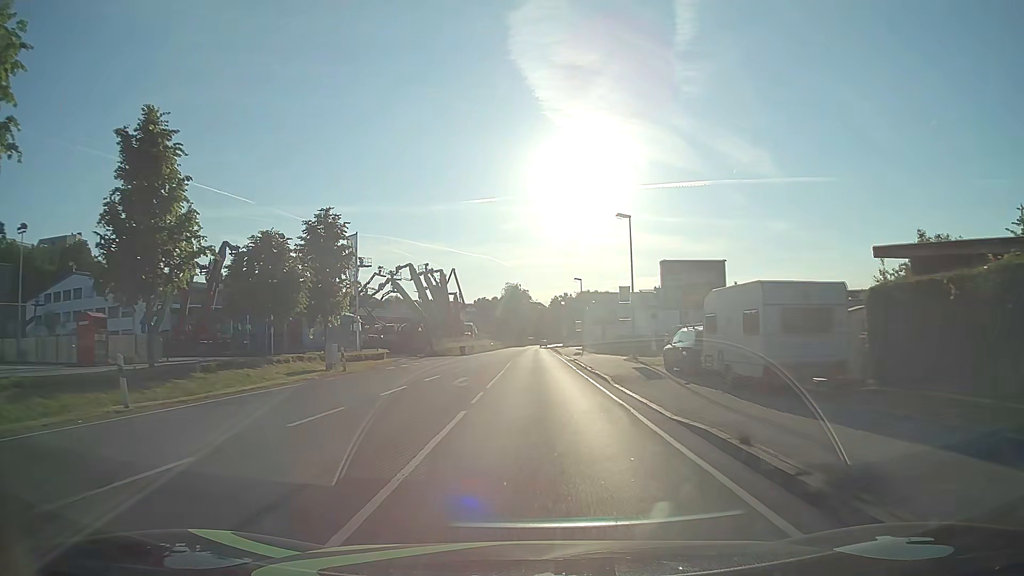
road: primary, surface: asphalt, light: Day
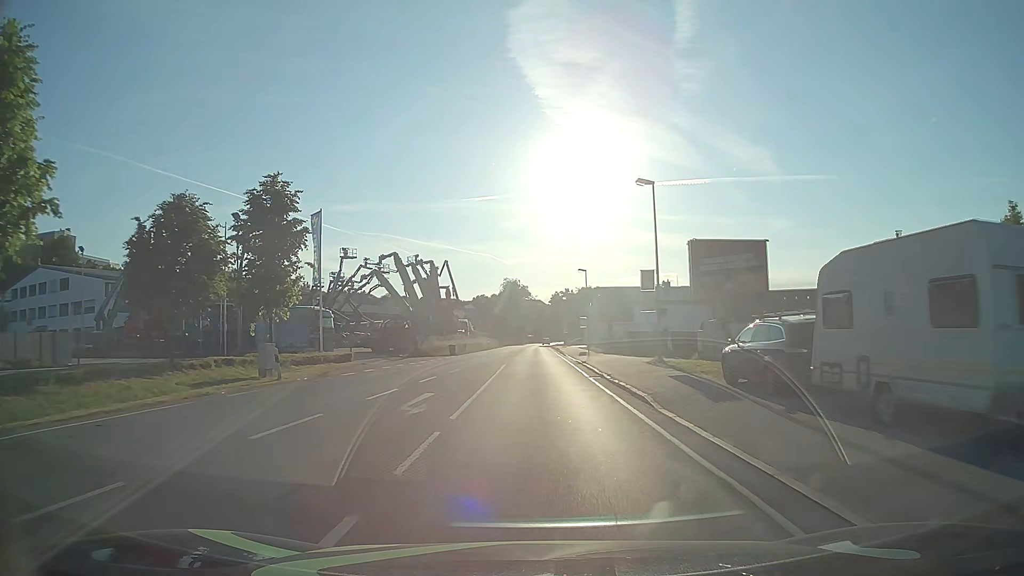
(0.0, +7.6) m; 0°
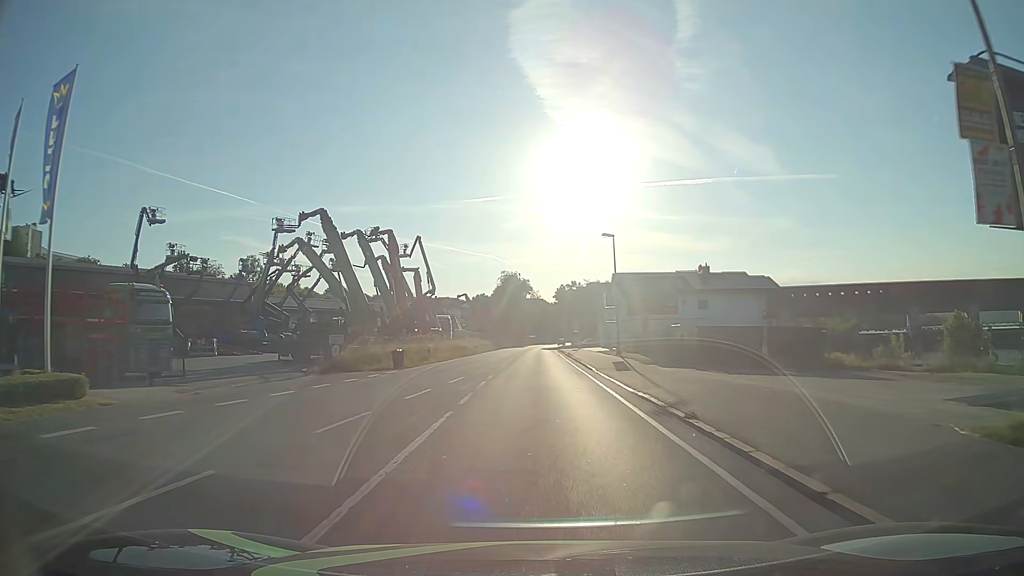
(-0.1, +22.9) m; 0°
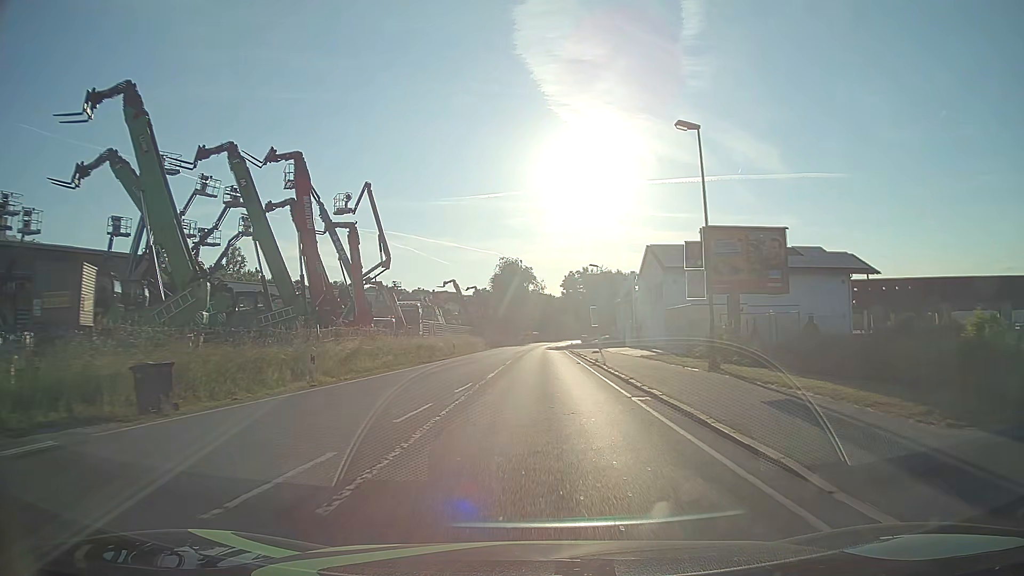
(-0.1, +22.8) m; 0°
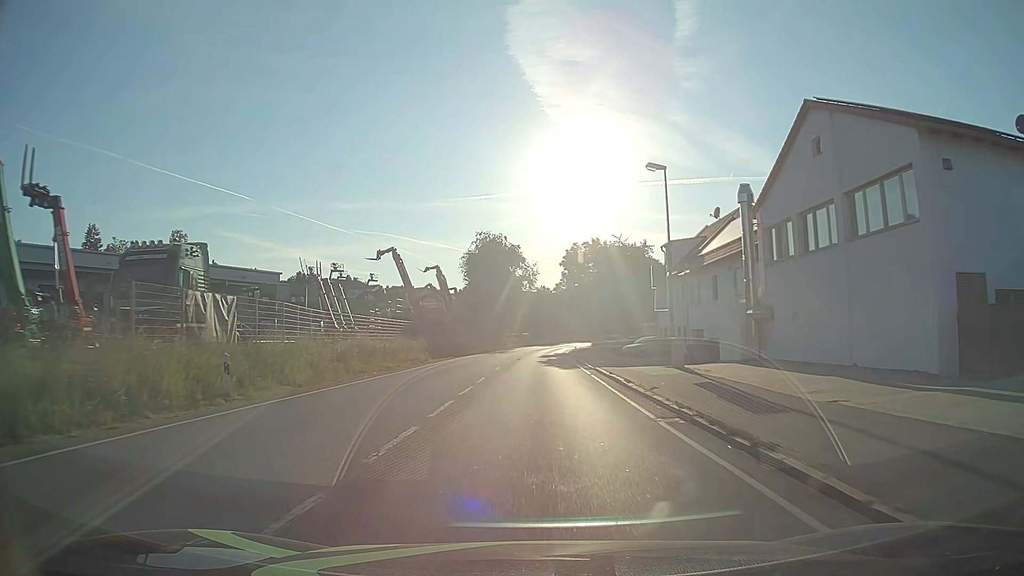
(+0.4, +37.9) m; +1°
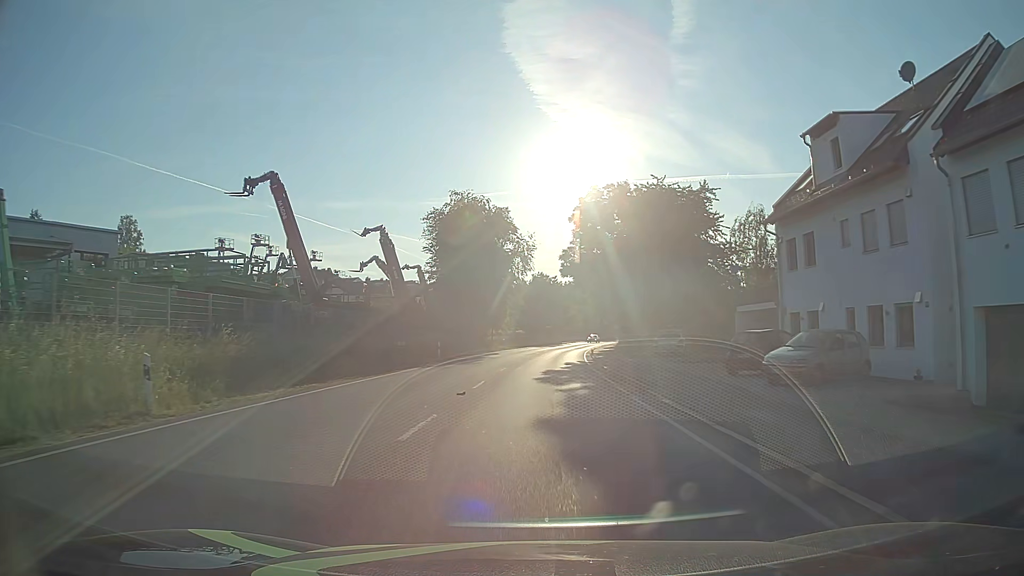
(+0.1, +30.1) m; 0°
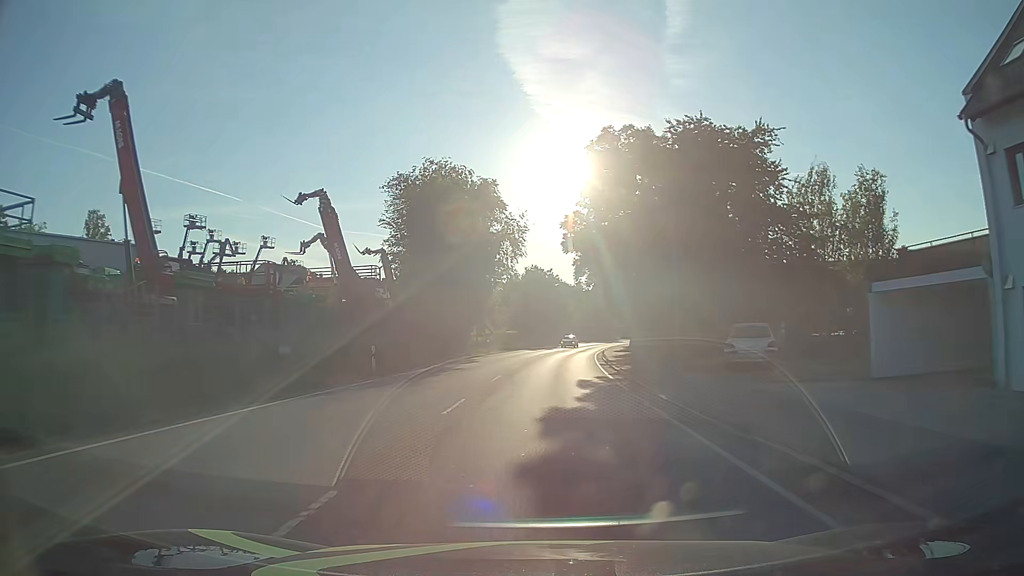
(+0.2, +15.0) m; +1°
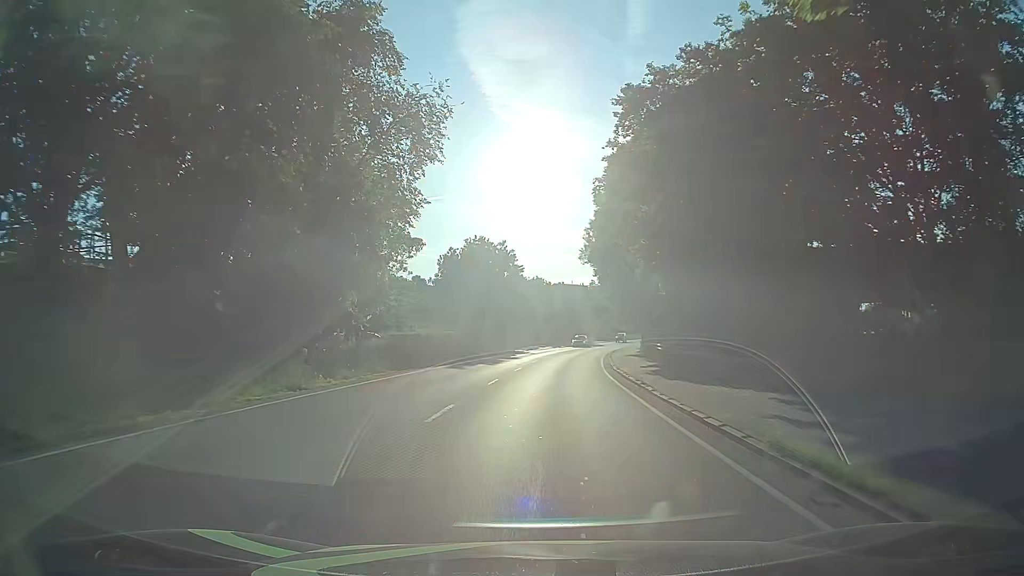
(+1.2, +37.1) m; +4°
(0, +10) (0, +20) (+1, +30) (+1, +40) (+2, +50) (+3, +60) (+5, +70) (+6, +80) (+8, +89) (+10, +99) m
